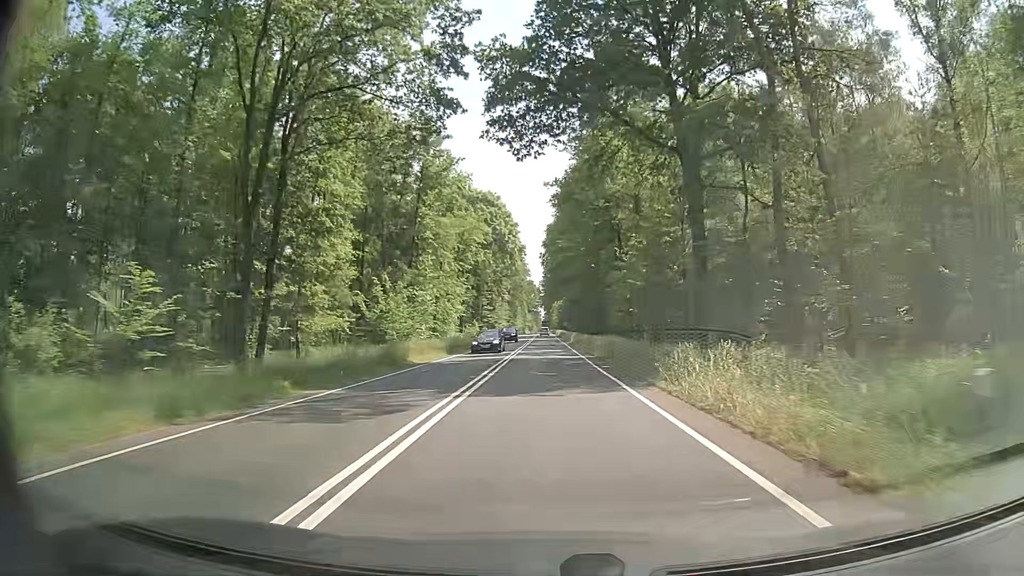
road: primary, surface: asphalt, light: Day
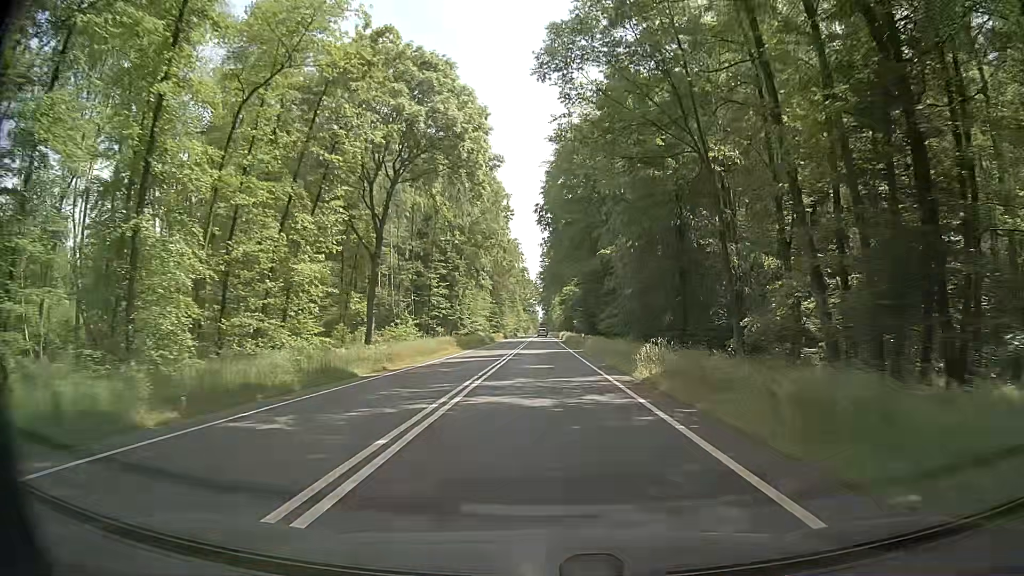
(0.0, +51.1) m; 0°
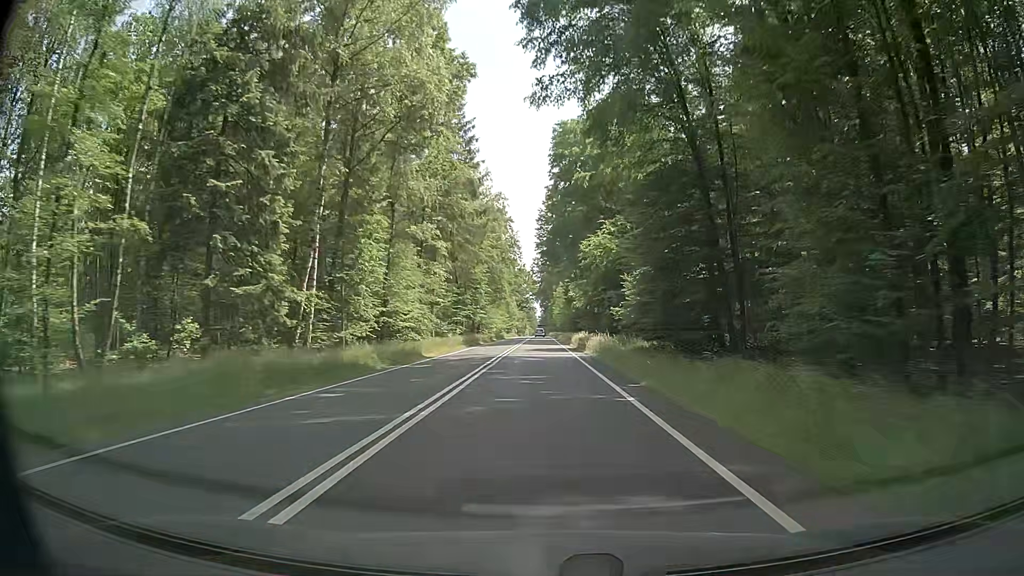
(-0.4, +51.4) m; -1°
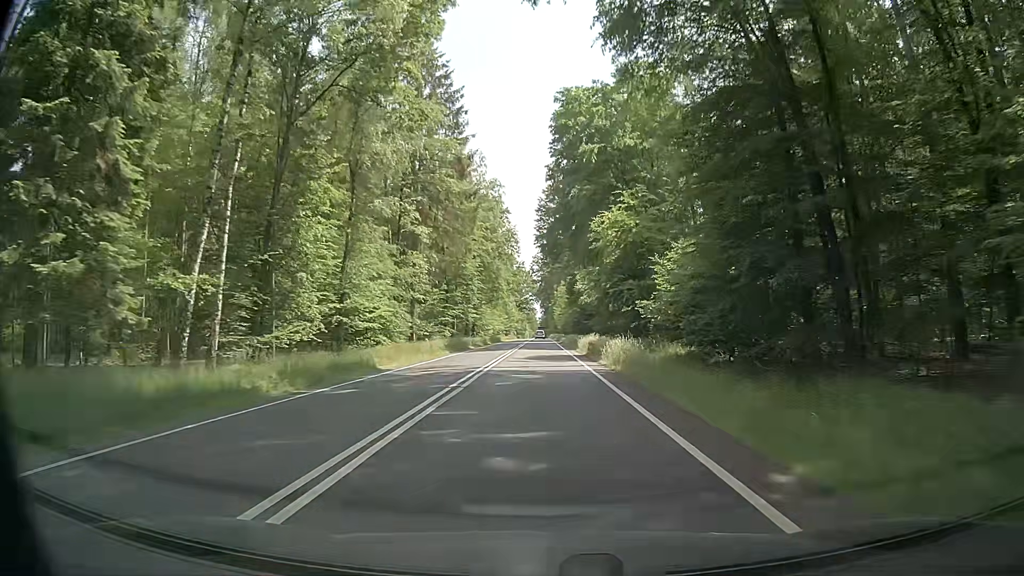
(0.0, +10.3) m; 0°
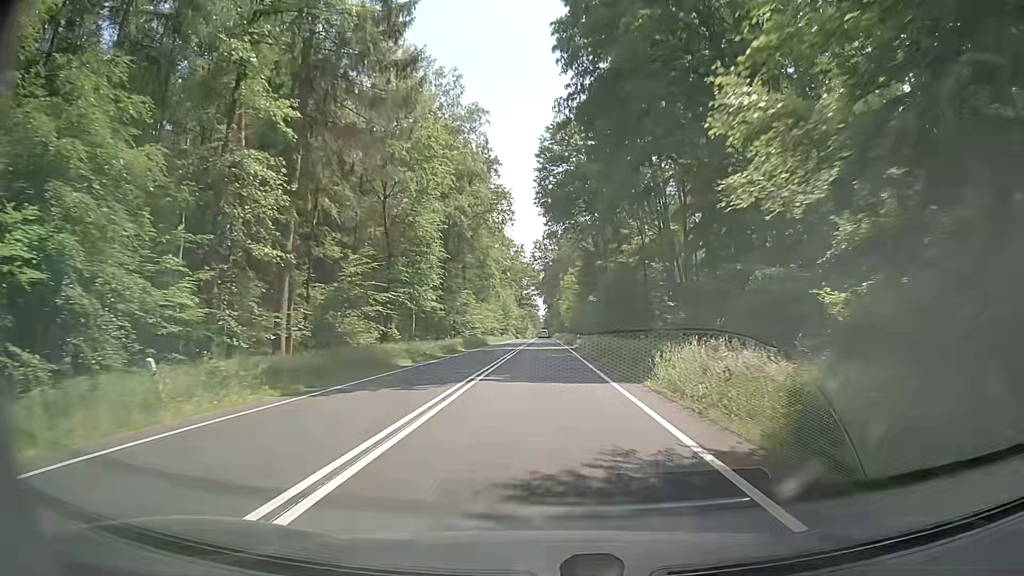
(-0.1, +30.9) m; 0°
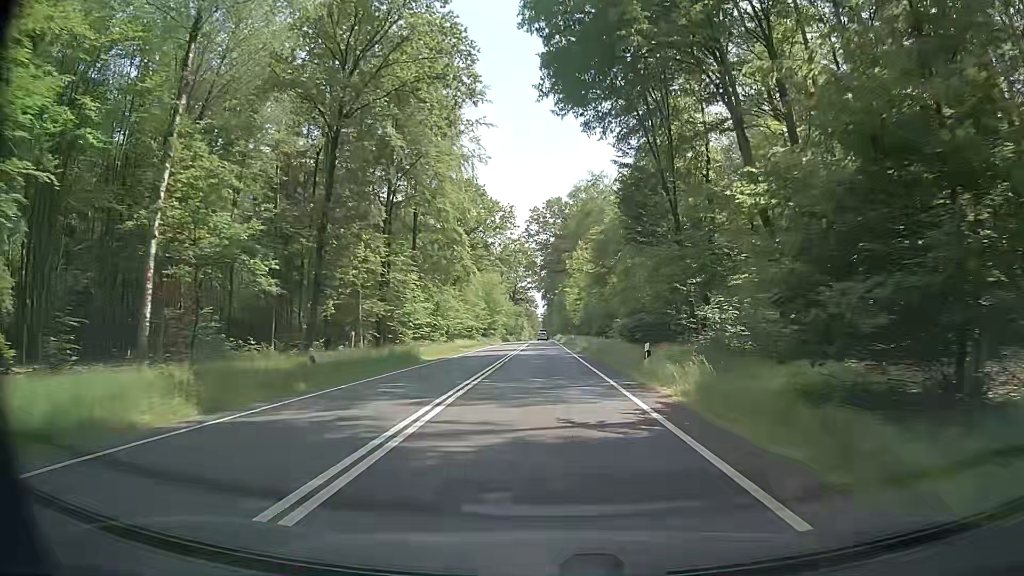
(0.0, +41.2) m; 0°
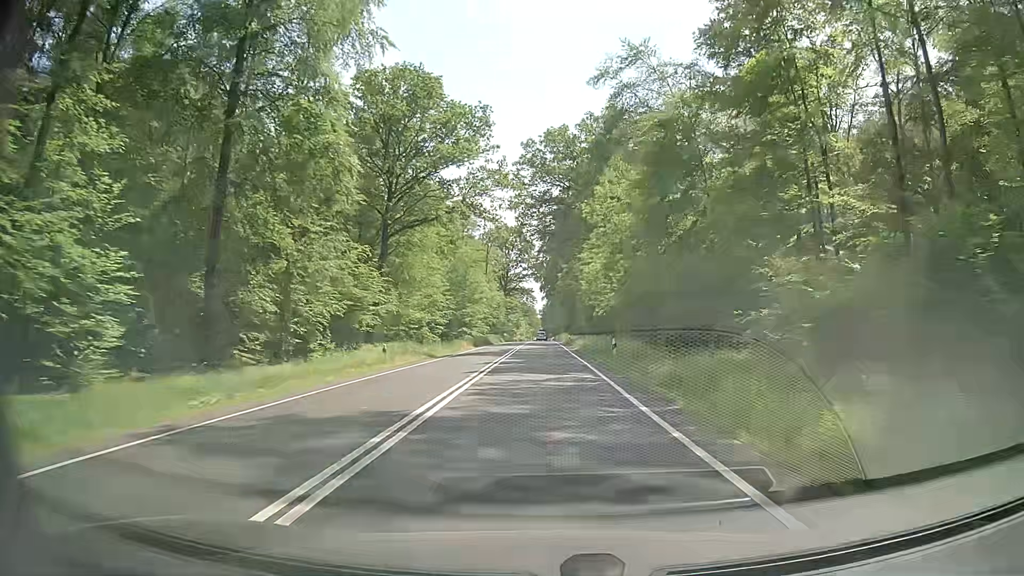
(+0.4, +41.3) m; +1°
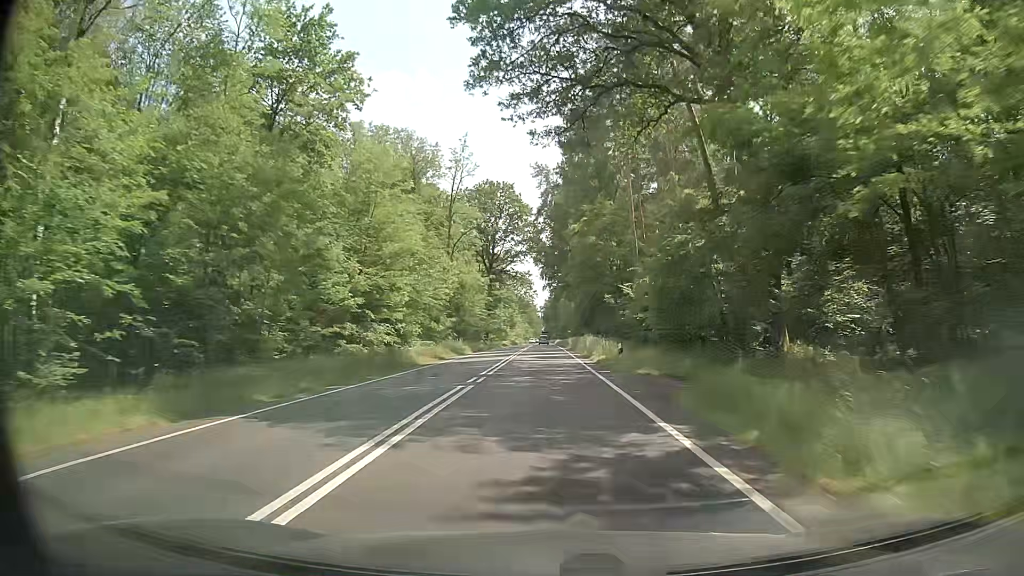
(-0.2, +51.8) m; -1°
(0, +10) (0, +20) (+1, +30) (+1, +40) (+1, +50) (+1, +60) (+1, +70) (+1, +80) (+1, +90) (+1, +100) m
